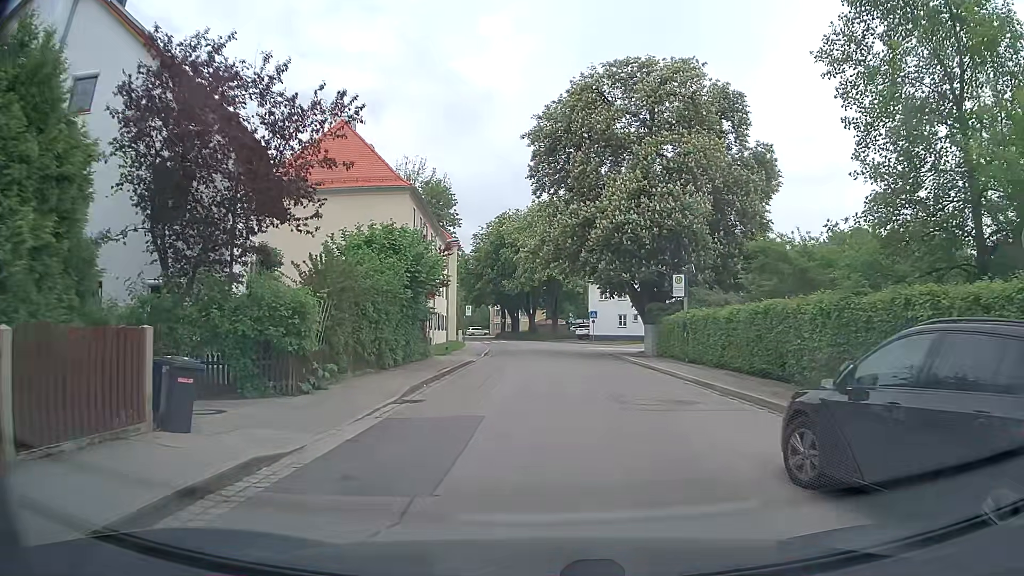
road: tertiary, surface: asphalt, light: Day
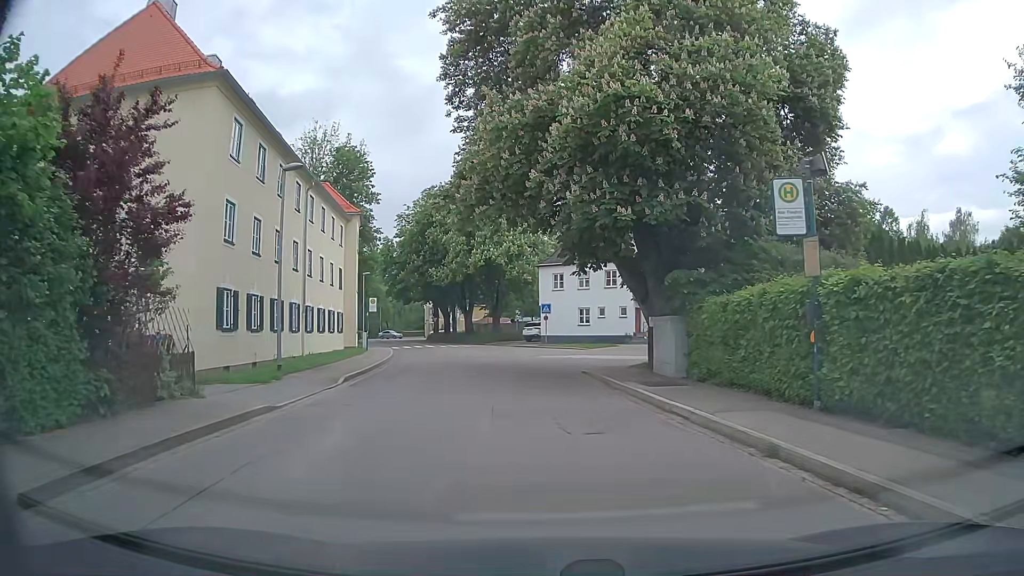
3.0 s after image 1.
(+0.6, +17.8) m; +4°
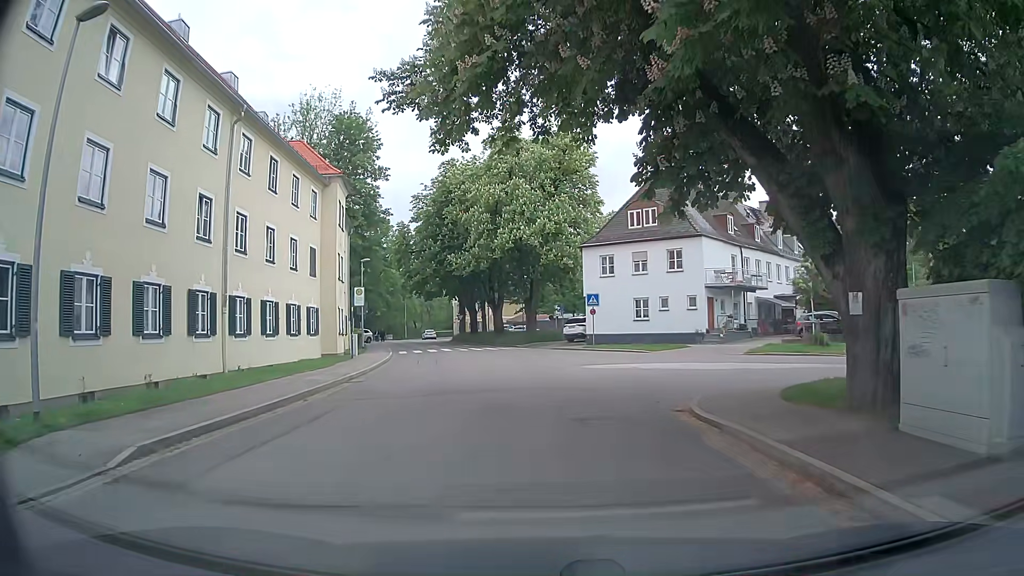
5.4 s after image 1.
(-0.3, +12.1) m; -2°
